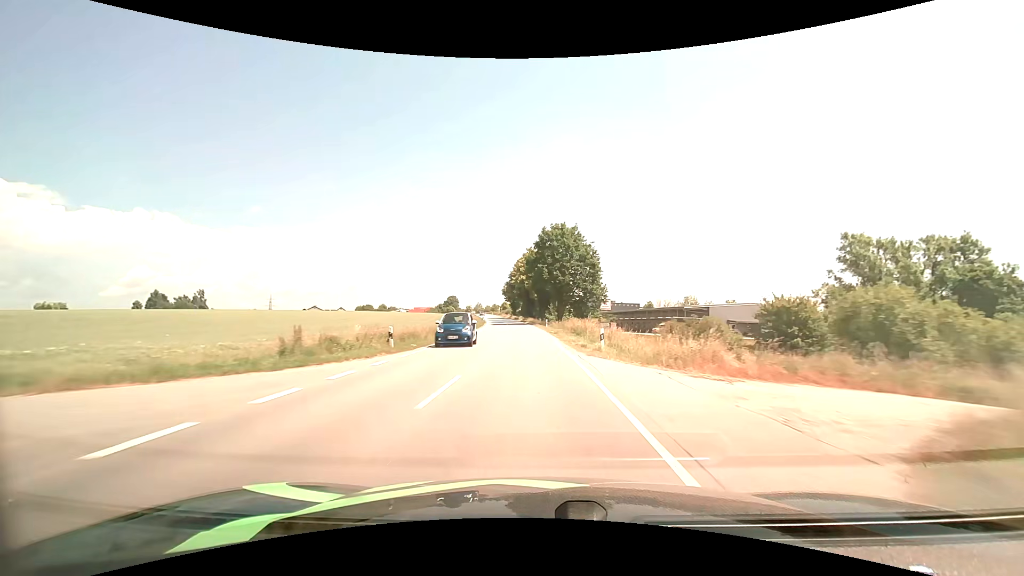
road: secondary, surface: asphalt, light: Day
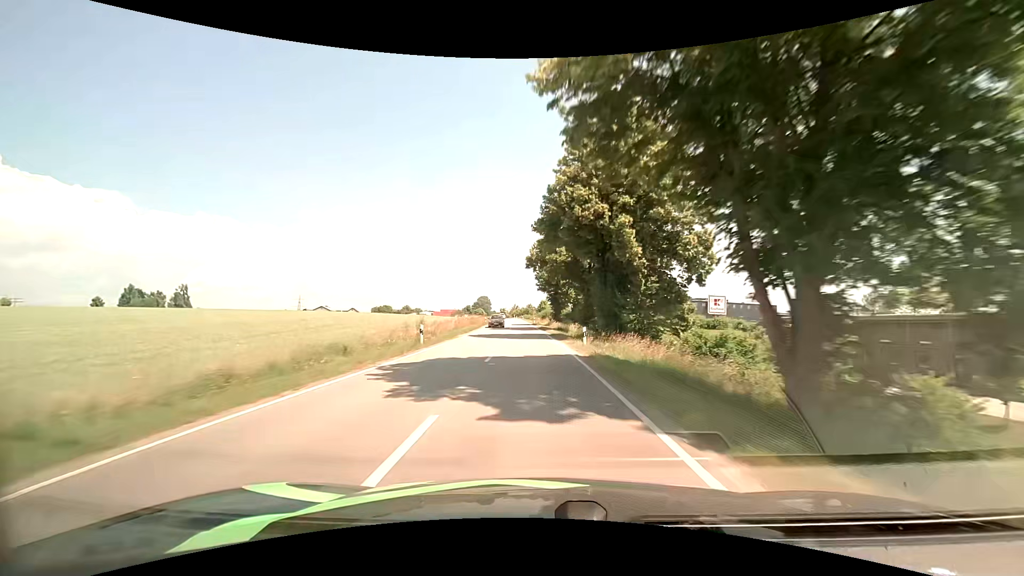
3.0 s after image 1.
(-3.8, +76.8) m; -5°
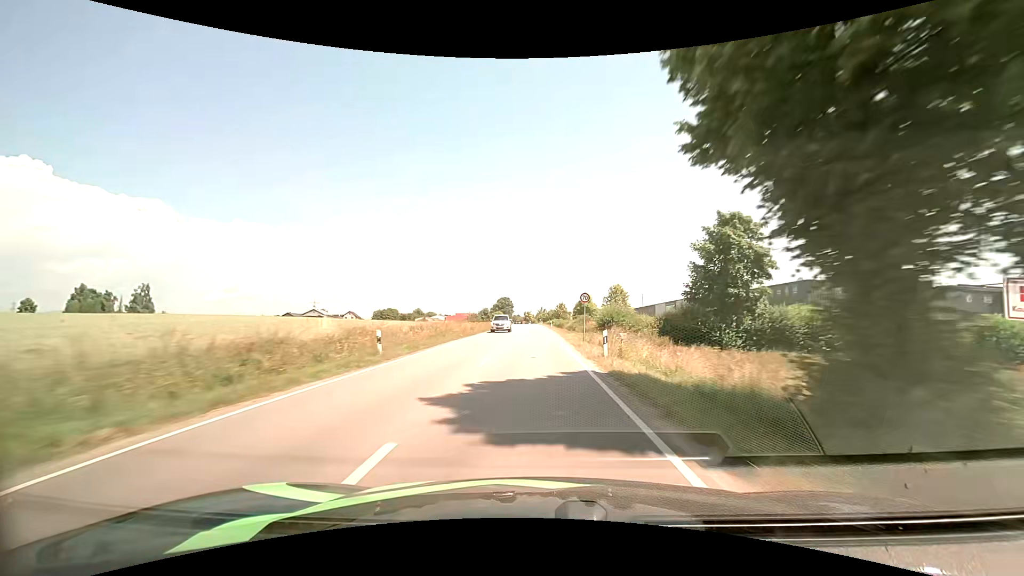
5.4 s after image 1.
(-2.0, +61.6) m; -3°
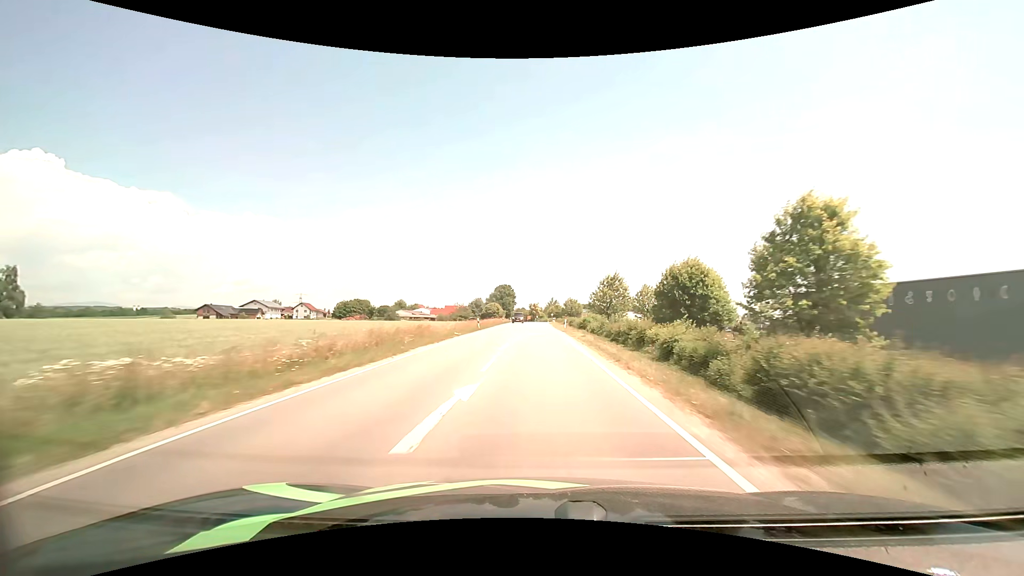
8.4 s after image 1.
(-1.5, +74.1) m; -1°
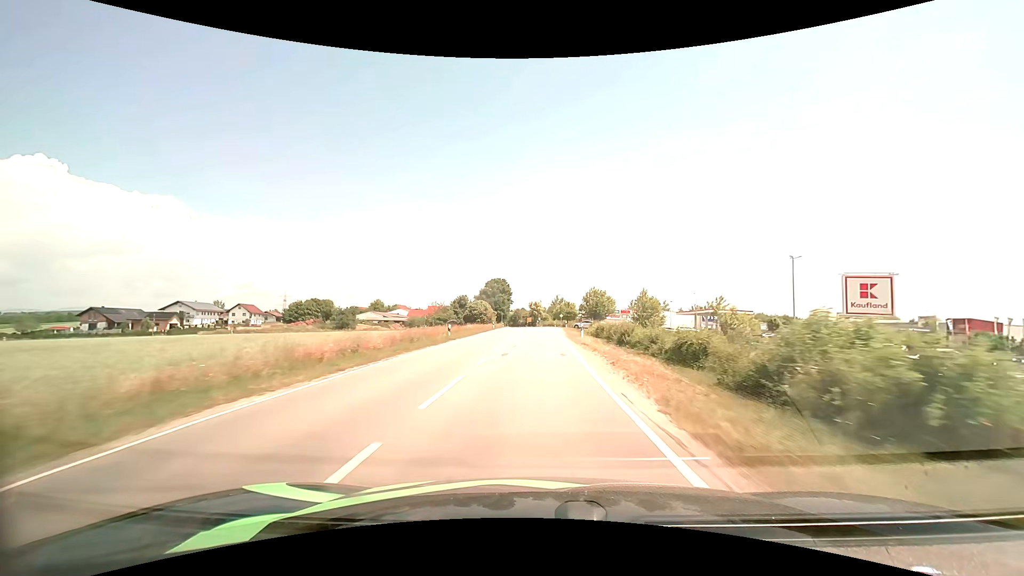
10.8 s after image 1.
(+0.1, +51.9) m; 0°
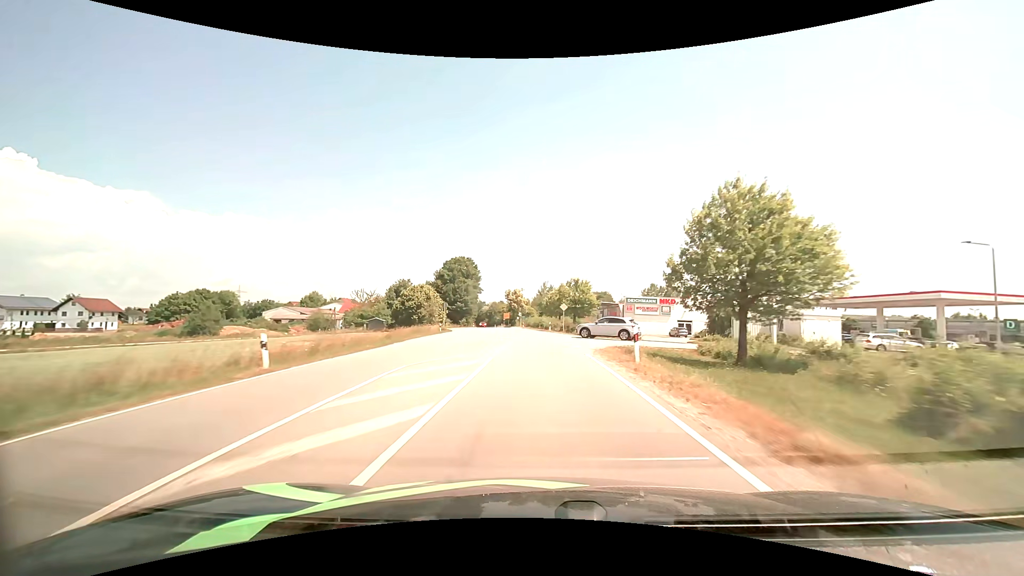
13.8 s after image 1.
(+0.6, +59.3) m; +2°
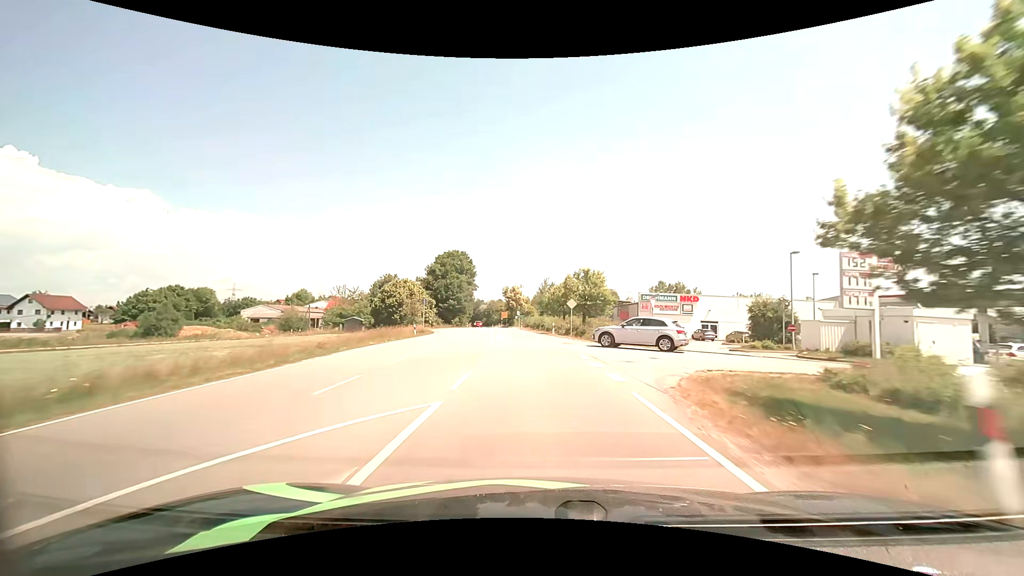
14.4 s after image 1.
(0.0, +11.2) m; 0°
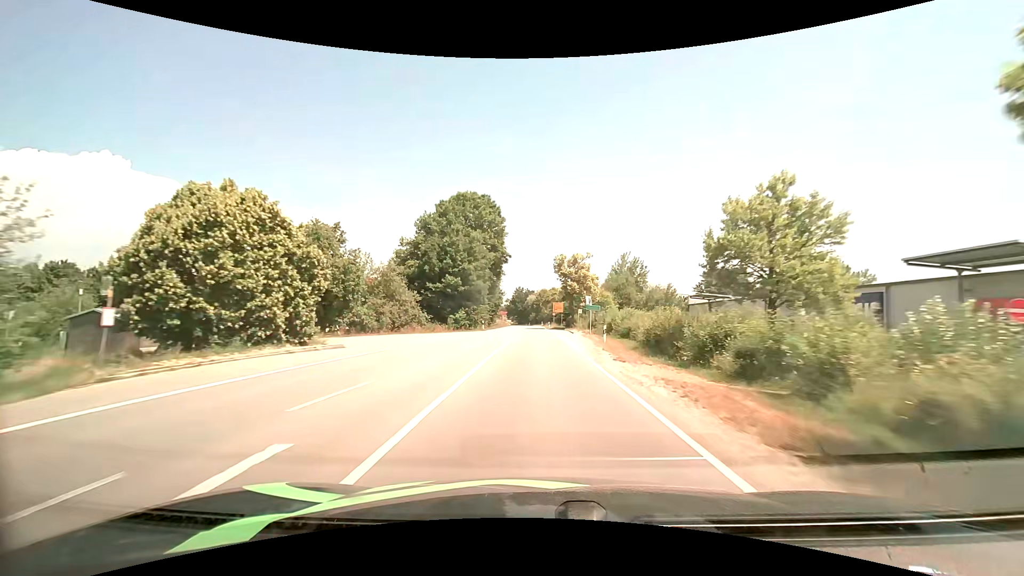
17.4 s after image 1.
(-2.9, +55.4) m; -6°
(0, +10) (0, +20) (0, +30) (0, +40) (-1, +50) (-1, +60) (-1, +70) (-1, +80) (-1, +90) (-1, +100) m
